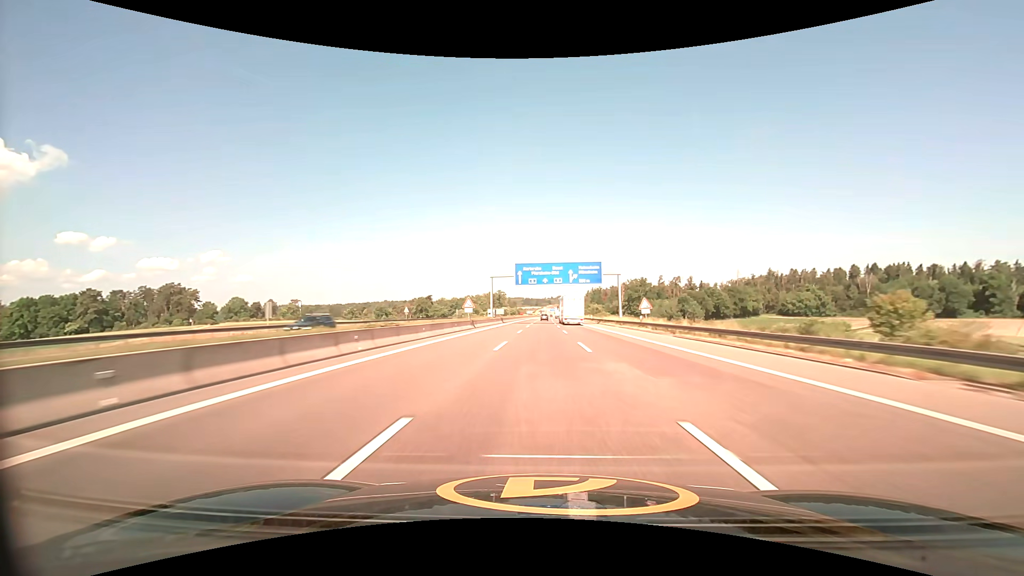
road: motorway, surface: asphalt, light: Day
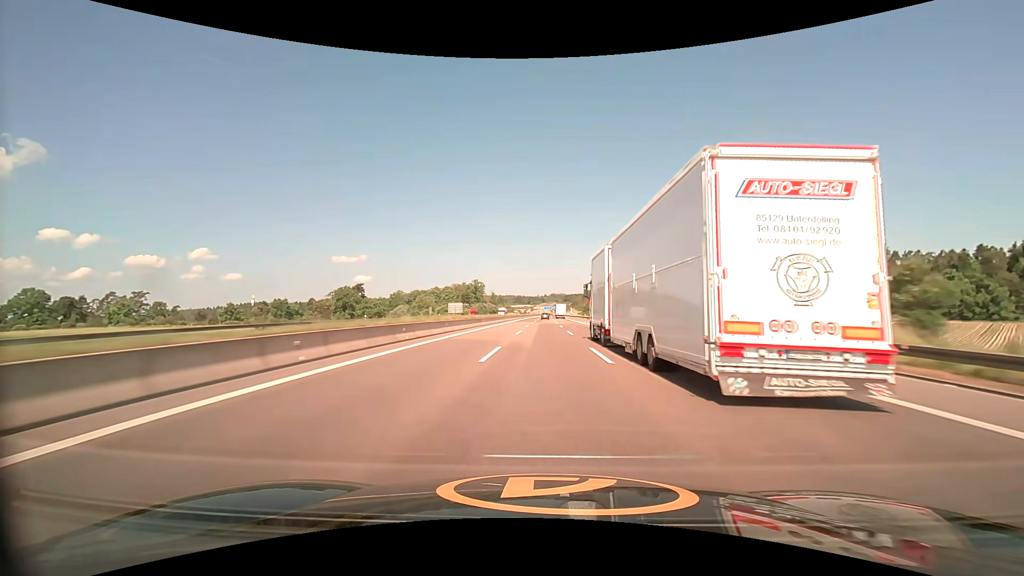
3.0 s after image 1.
(+1.1, +130.6) m; +1°
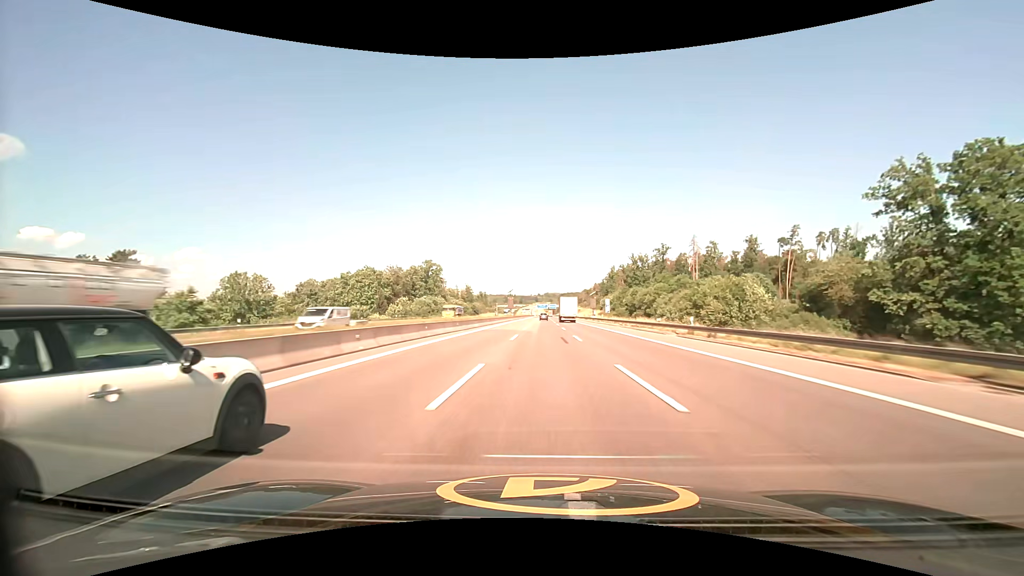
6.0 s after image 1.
(+1.1, +132.0) m; +1°
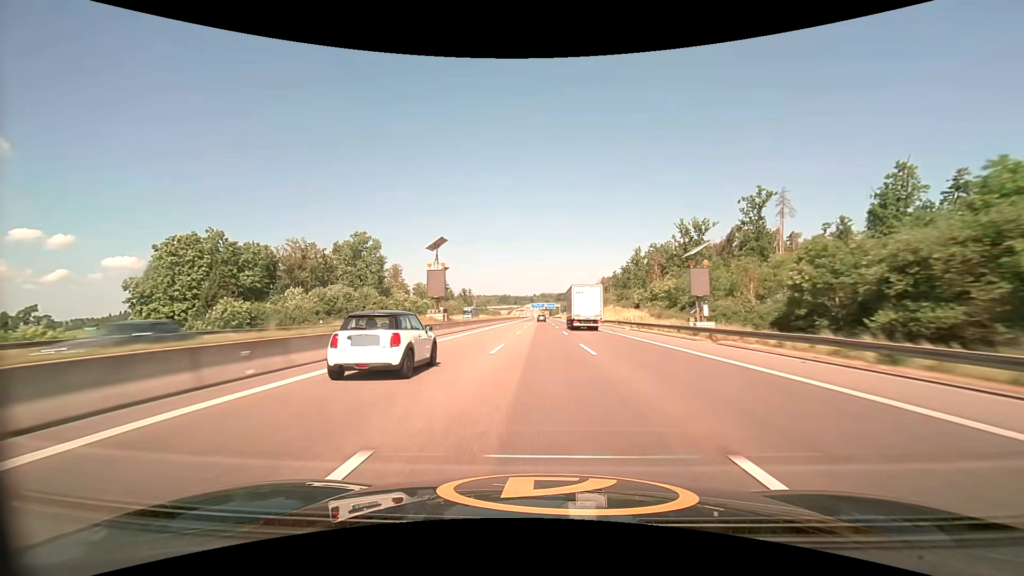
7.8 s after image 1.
(+0.4, +80.0) m; 0°
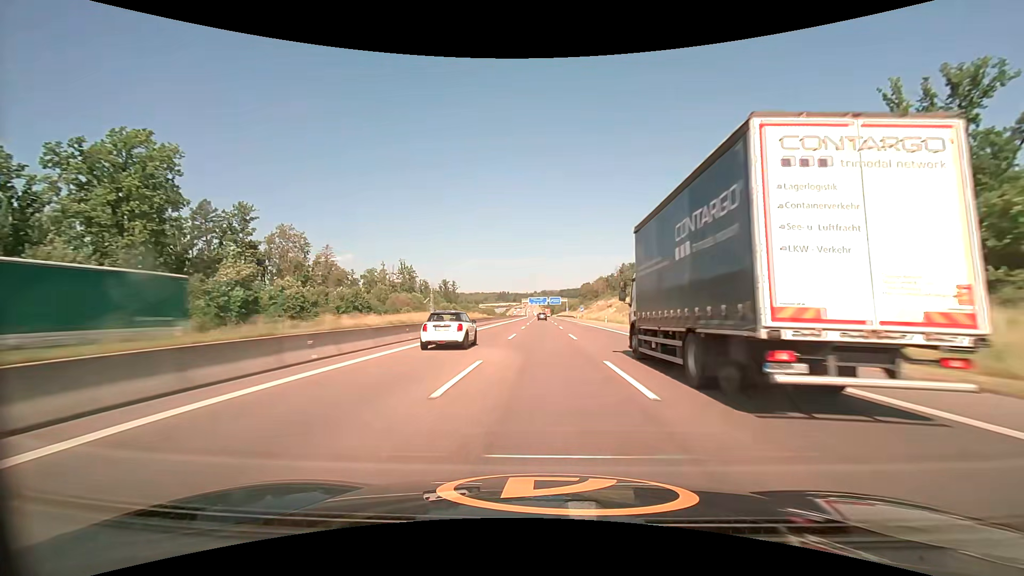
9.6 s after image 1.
(0.0, +80.7) m; 0°
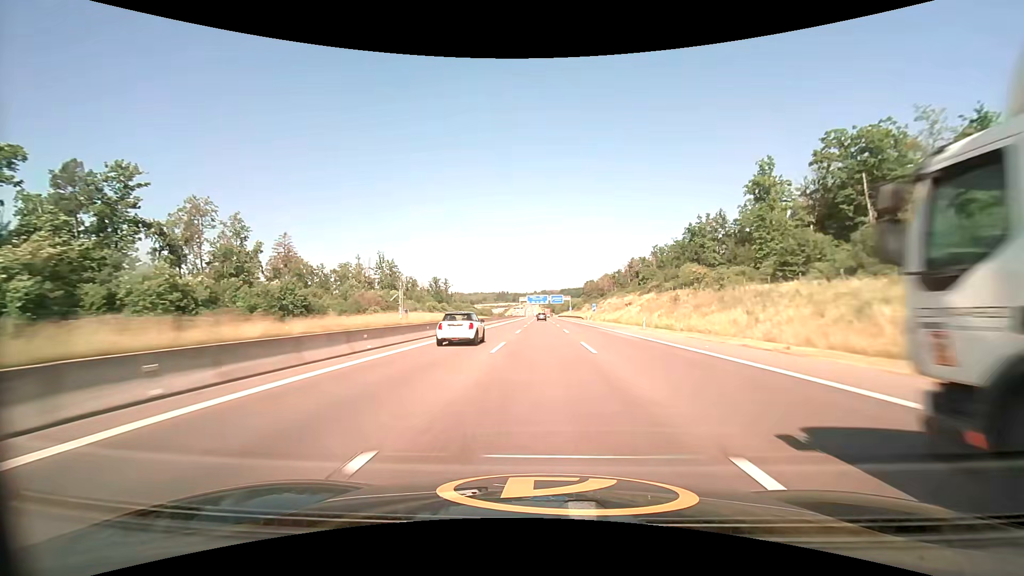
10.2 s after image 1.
(0.0, +27.0) m; 0°
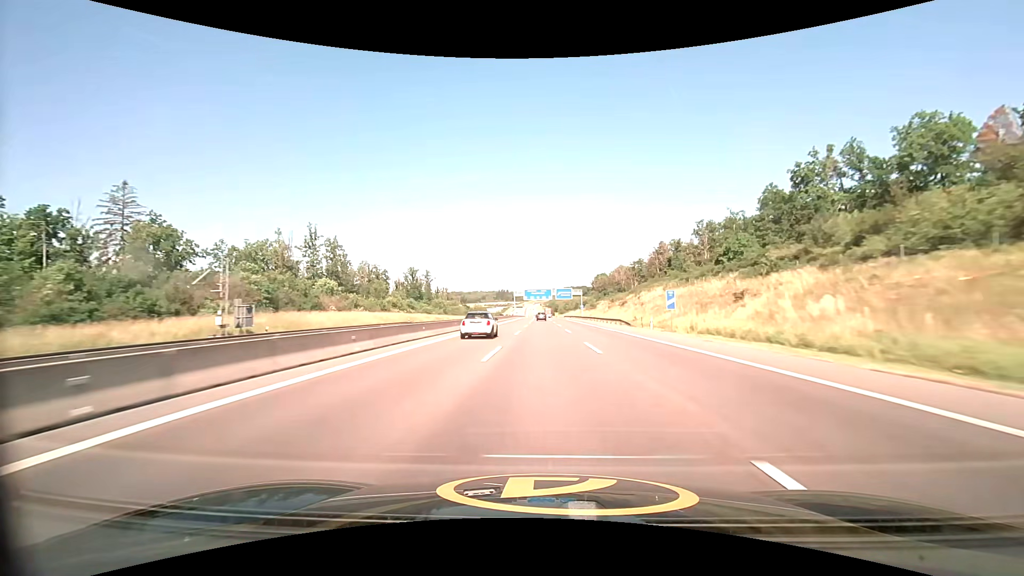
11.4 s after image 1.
(-0.1, +53.9) m; 0°
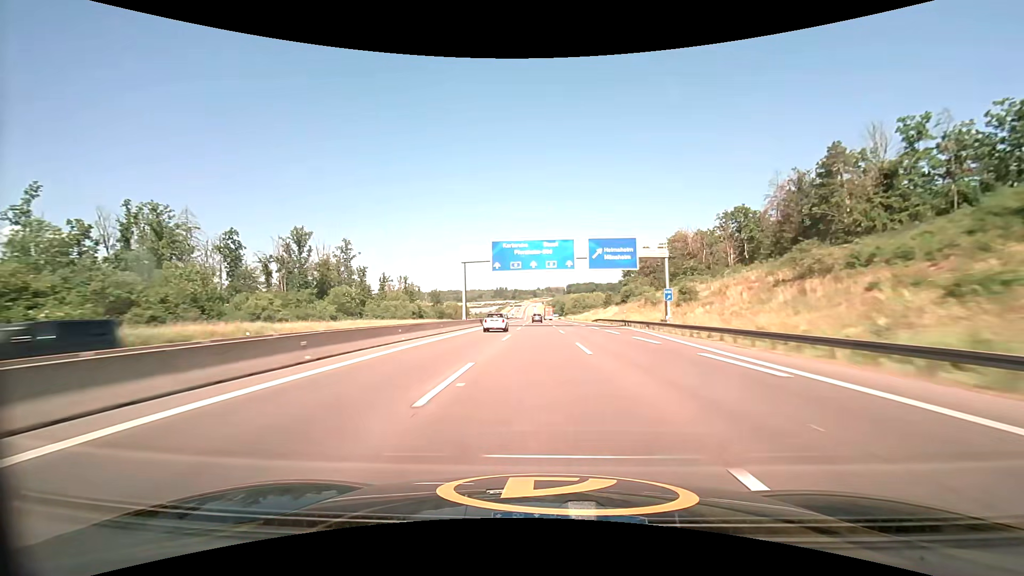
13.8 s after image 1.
(+0.1, +107.8) m; 0°
(0, +10) (0, +20) (0, +30) (0, +40) (0, +50) (0, +60) (0, +70) (-1, +80) (-1, +90) (-1, +100) m
